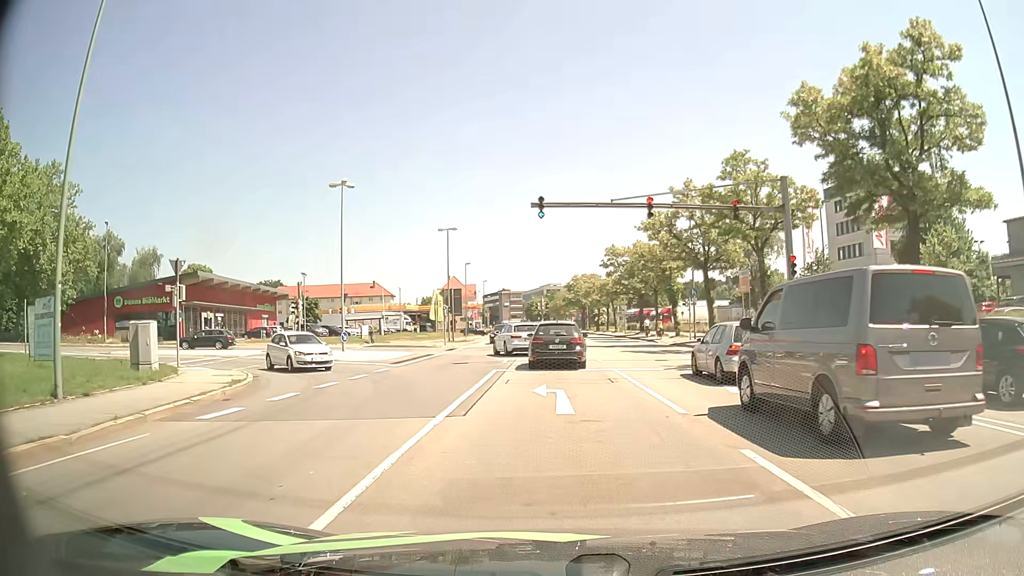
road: primary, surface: asphalt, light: Day
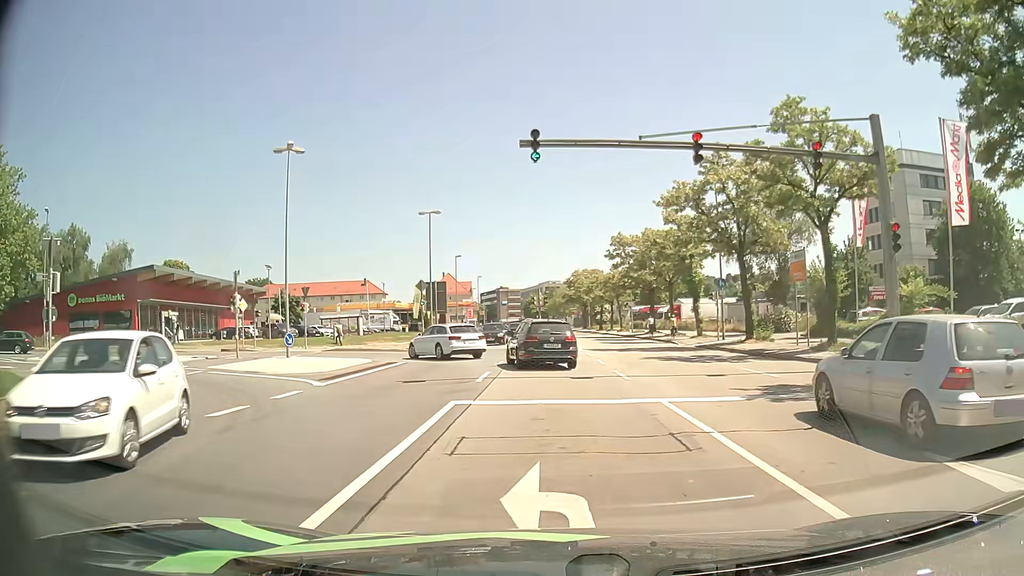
(0.0, +8.6) m; 0°
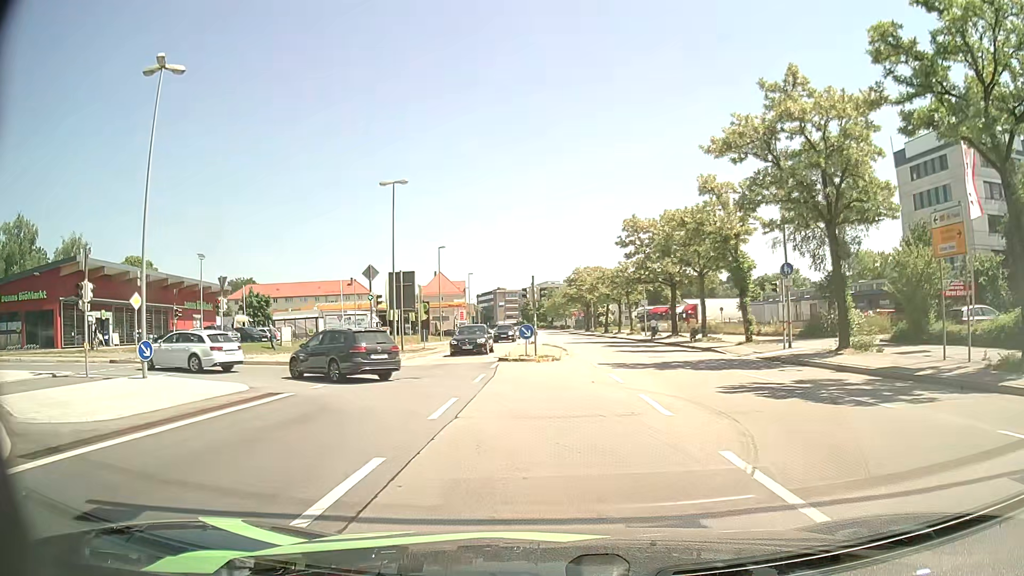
(0.0, +12.2) m; 0°
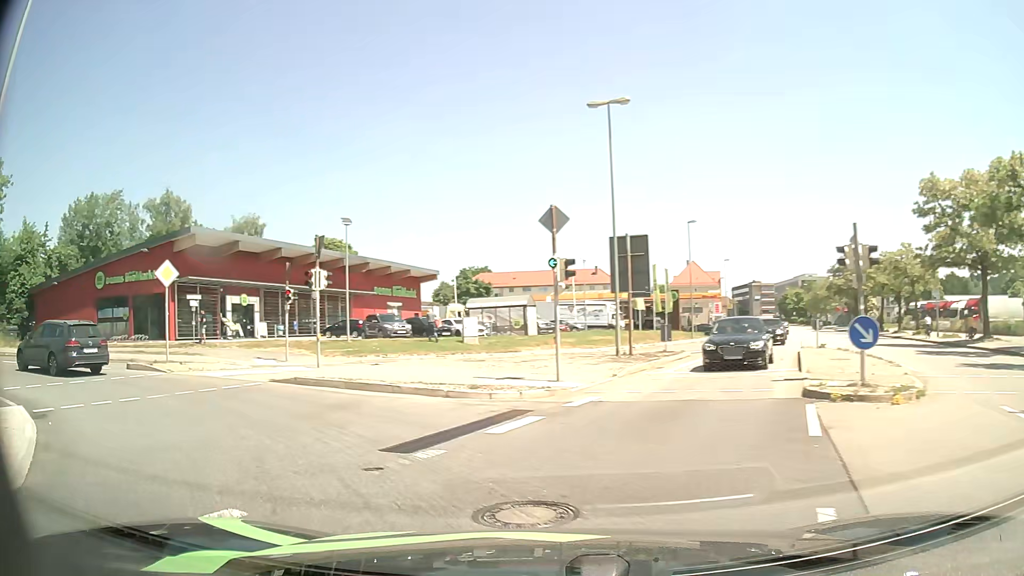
(-1.3, +14.1) m; -21°
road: primary_link
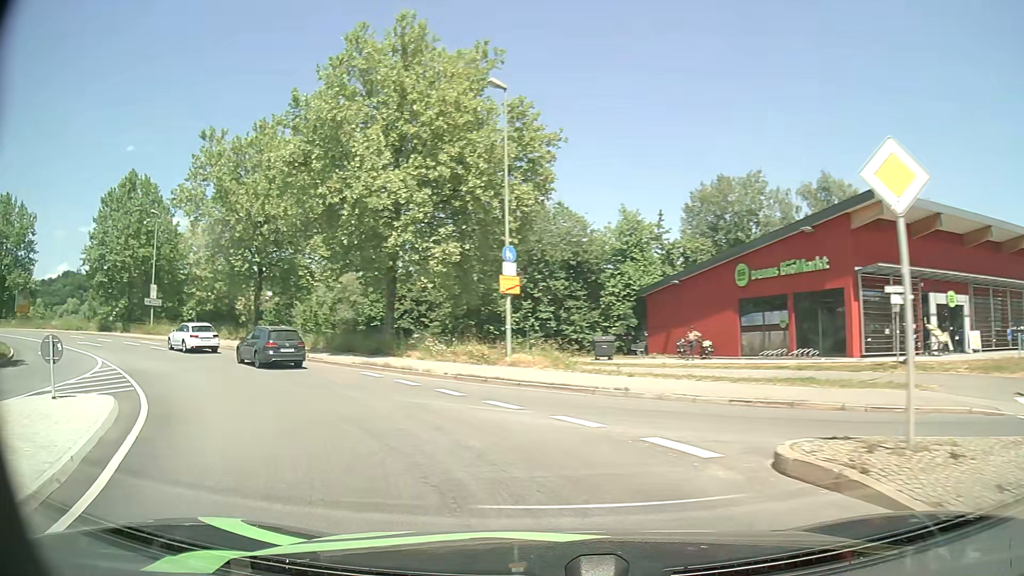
(-6.8, +12.7) m; -59°
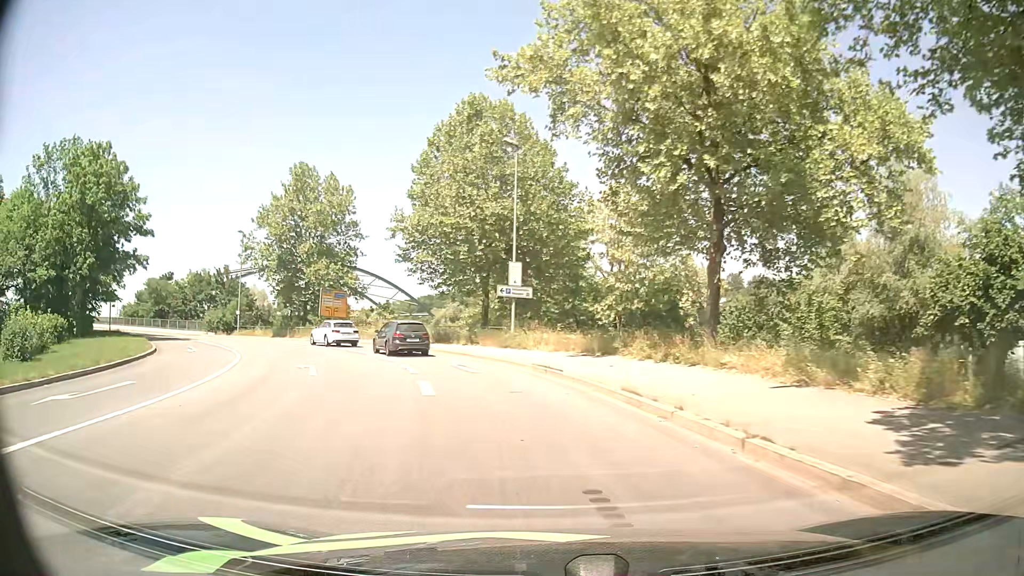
(-8.9, +24.1) m; -36°
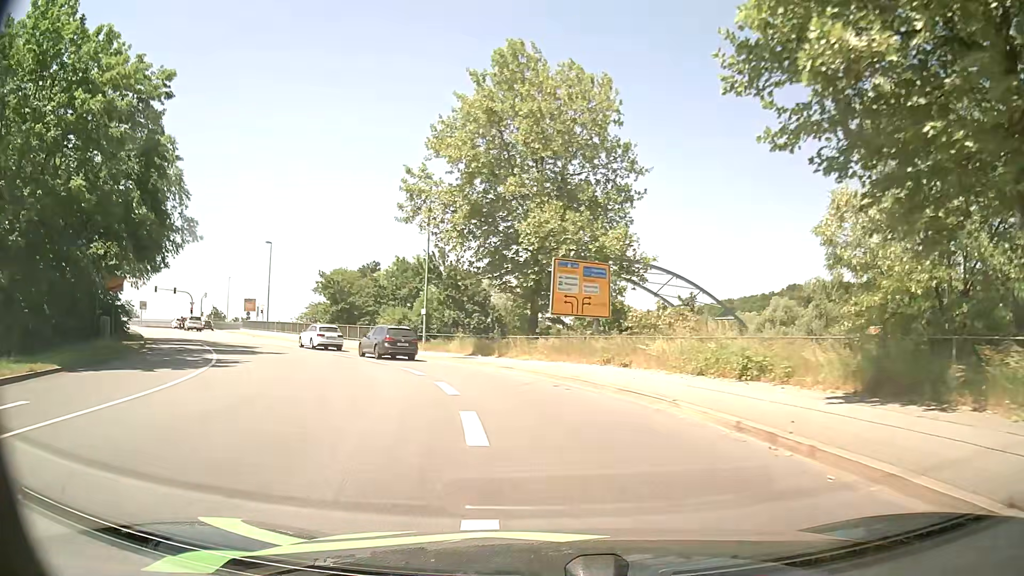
(-6.3, +28.1) m; -26°
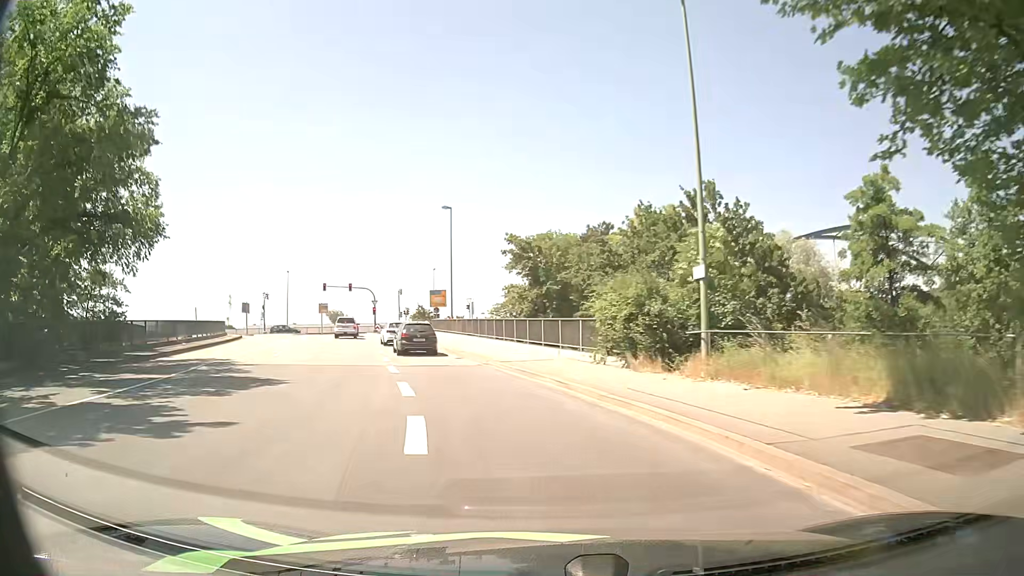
(-4.1, +24.0) m; -21°
(-1, +10) (-3, +20) (-6, +29) (-9, +39) (-12, +48) (-15, +58) (-17, +68) (-18, +78) (-15, +87) (-9, +95) m
